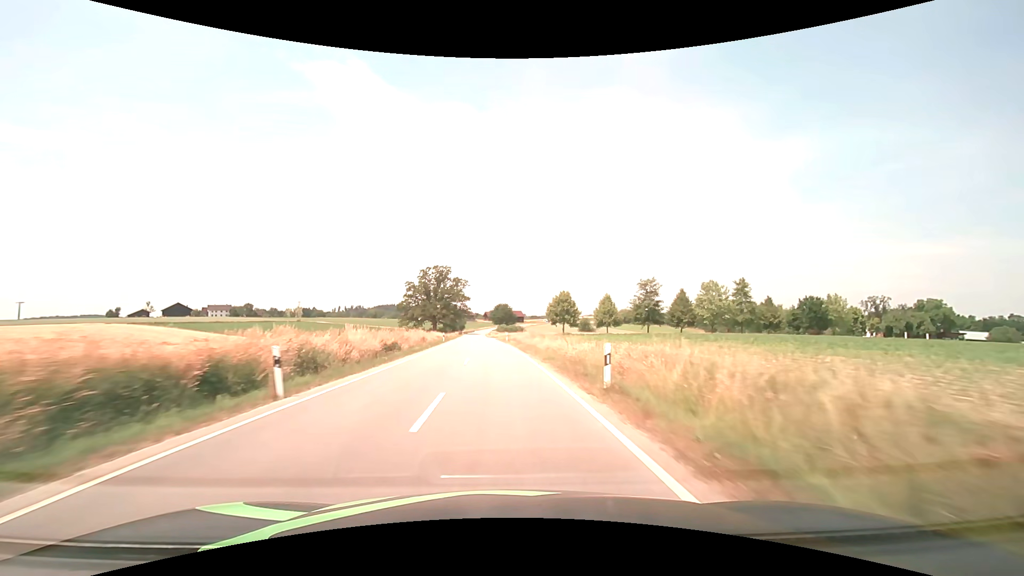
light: Day
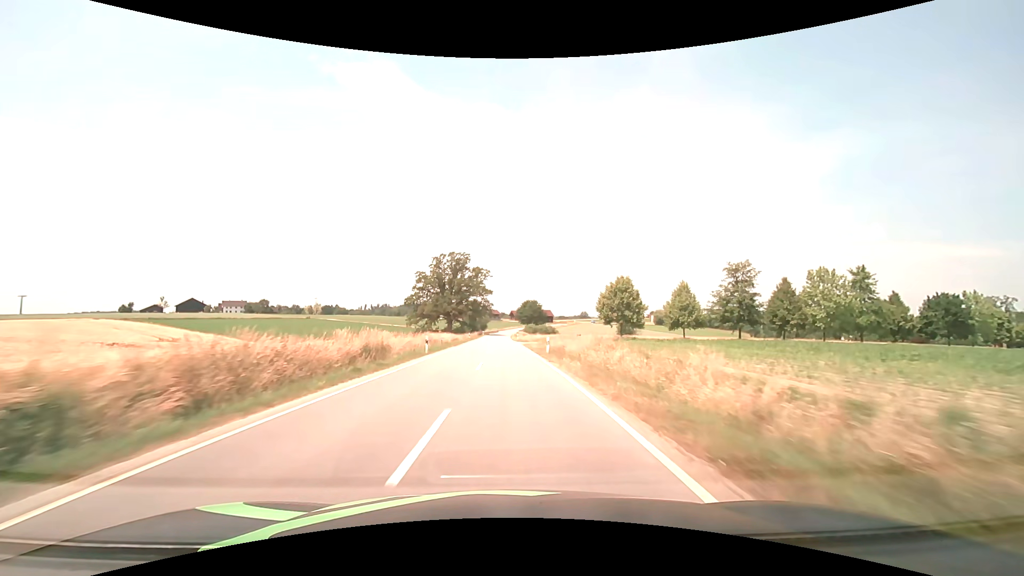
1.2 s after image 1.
(-0.9, +26.5) m; -3°
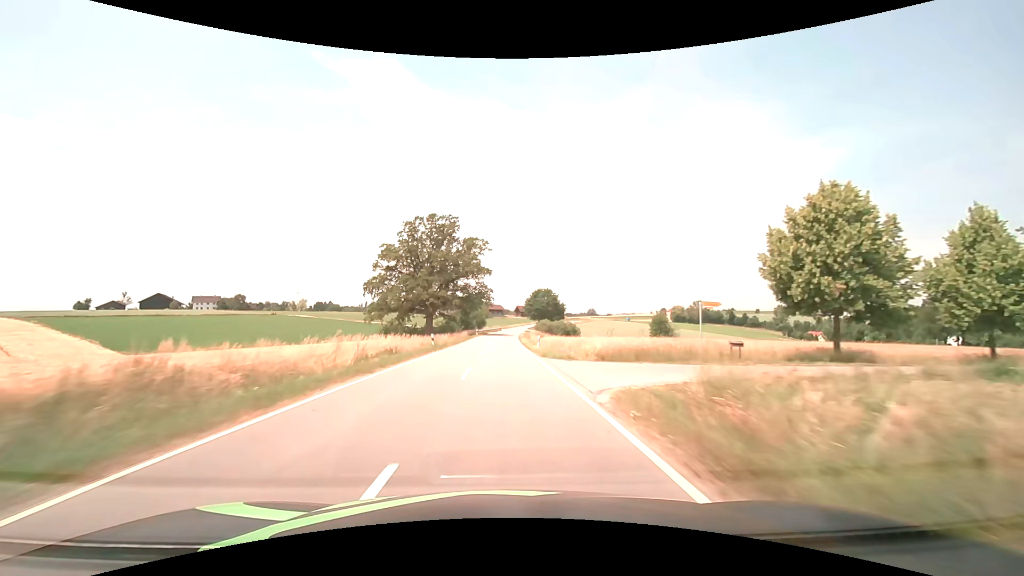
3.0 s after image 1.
(-0.2, +39.9) m; -1°
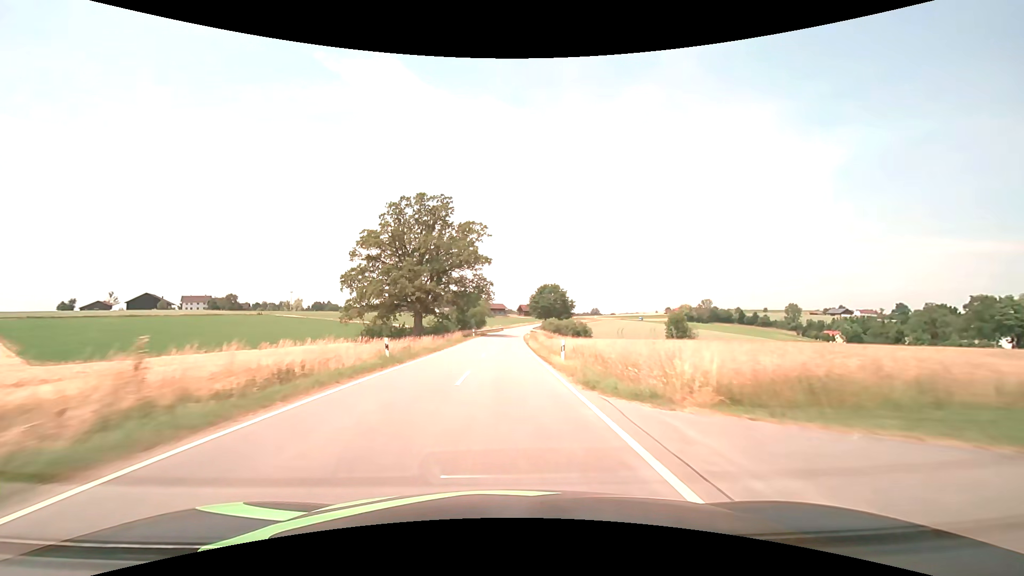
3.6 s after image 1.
(0.0, +13.4) m; 0°
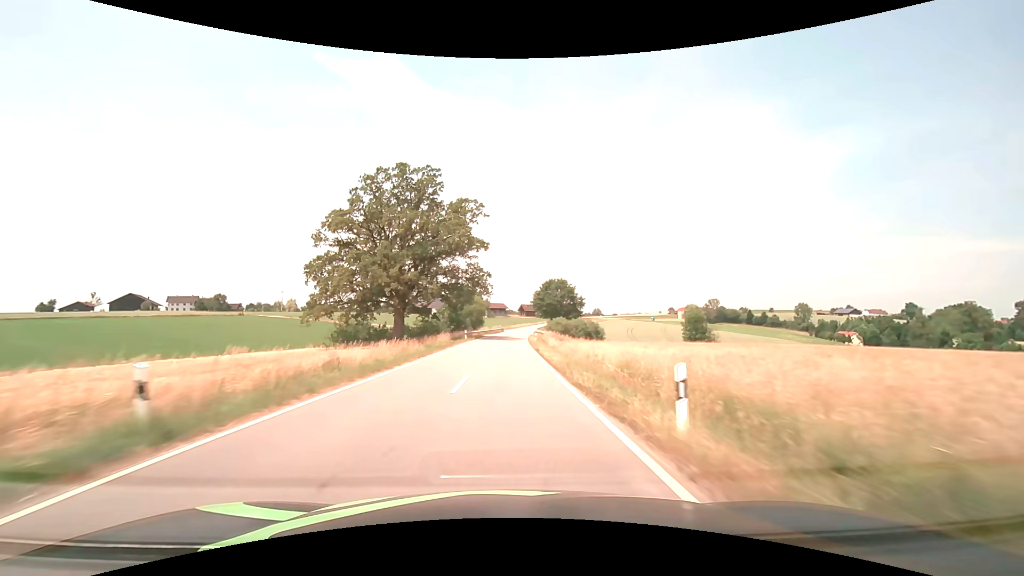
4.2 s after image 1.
(0.0, +13.5) m; 0°
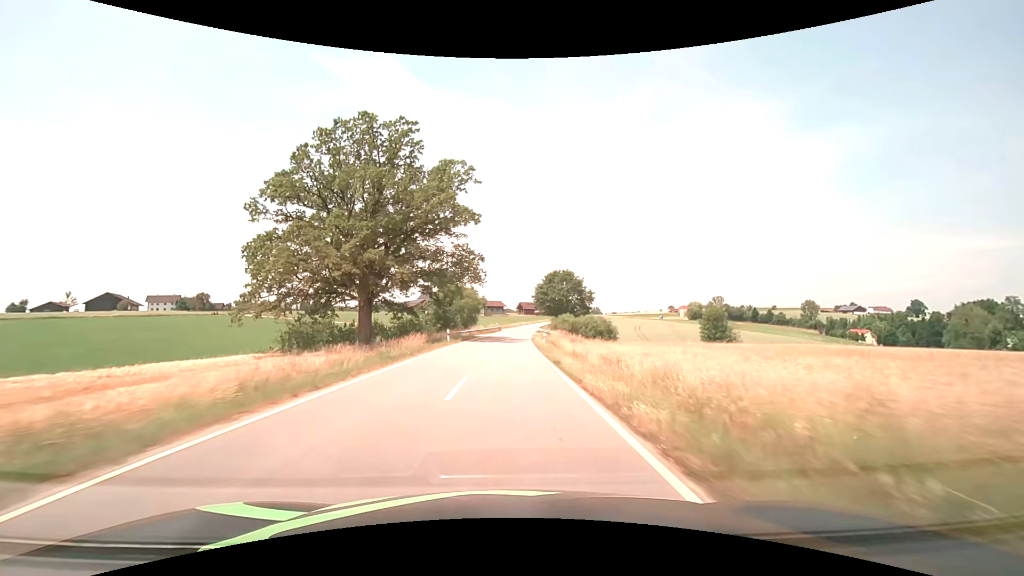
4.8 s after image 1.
(0.0, +13.7) m; 0°
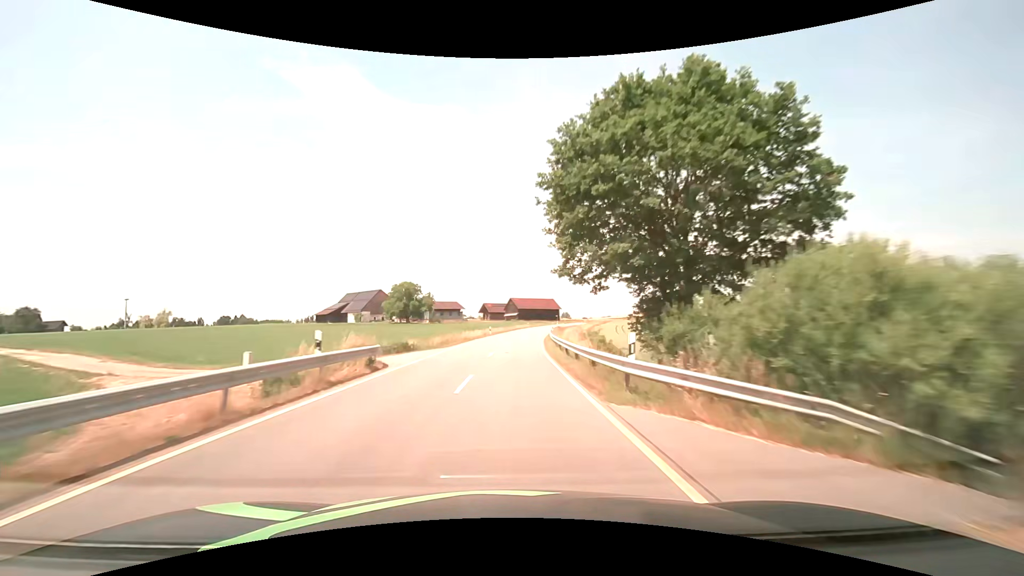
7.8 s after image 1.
(+2.0, +72.3) m; +4°
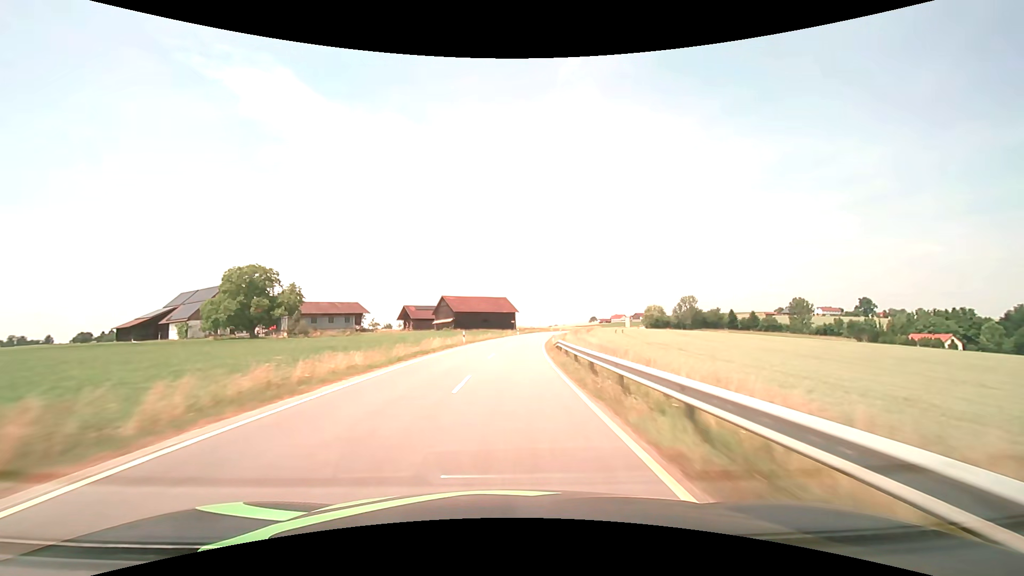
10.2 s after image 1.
(+3.2, +60.6) m; +6°
(0, +10) (0, +20) (+1, +30) (+2, +40) (+2, +50) (+4, +60) (+5, +70) (+6, +80) (+8, +90) (+10, +99) m
